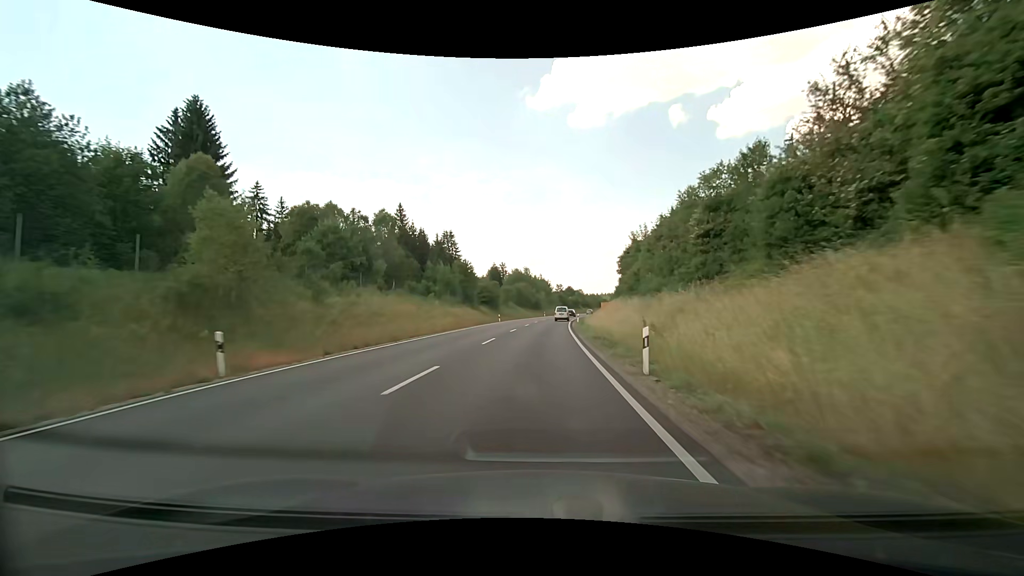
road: primary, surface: asphalt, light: Day
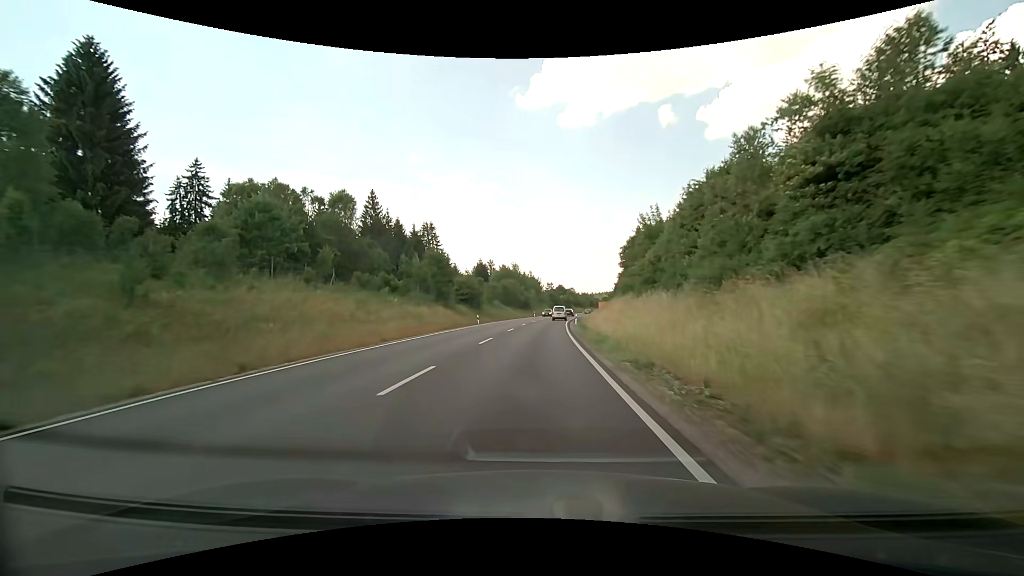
(+0.1, +12.1) m; +1°
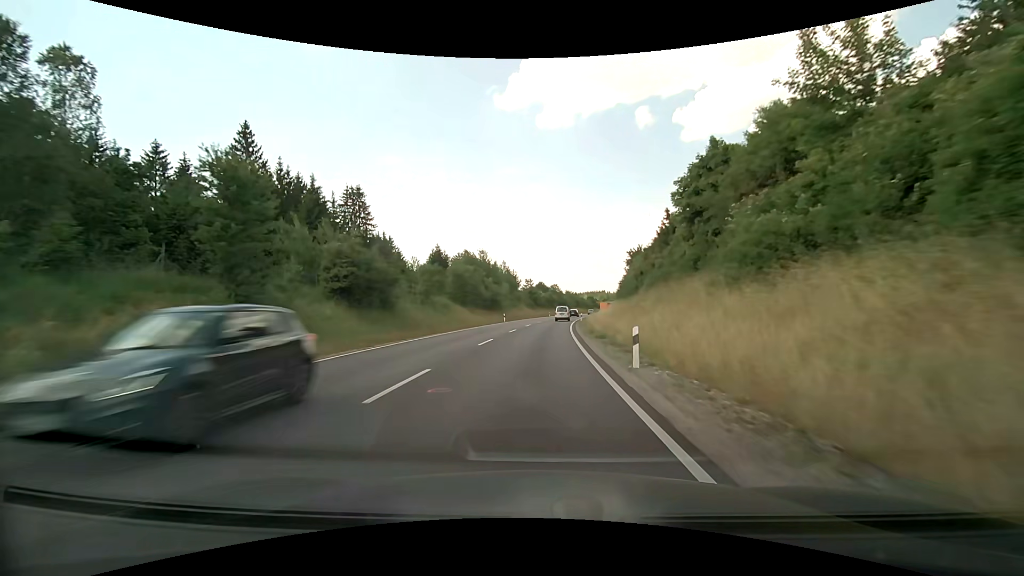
(+0.9, +36.8) m; +3°
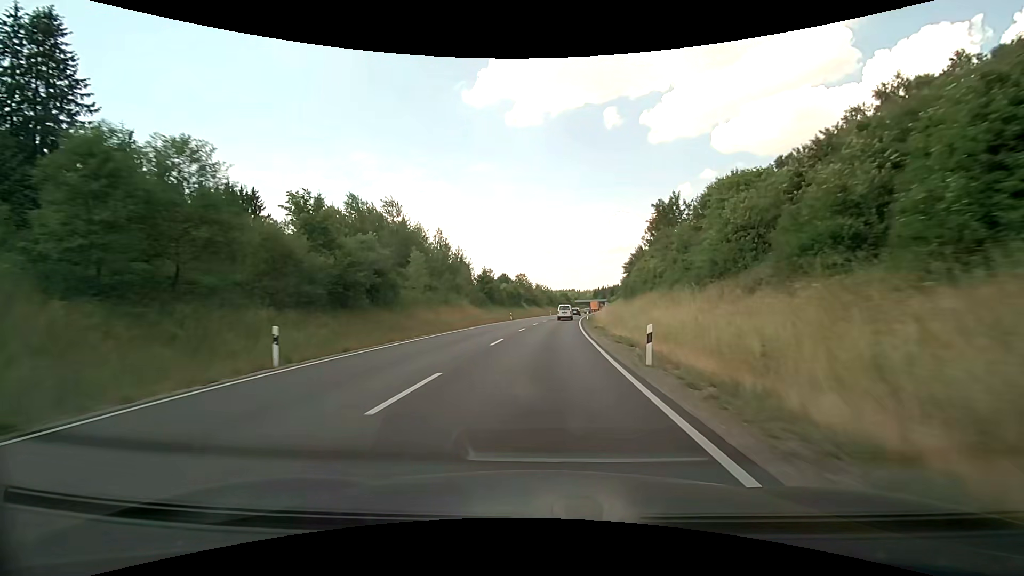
(+1.6, +49.2) m; +4°
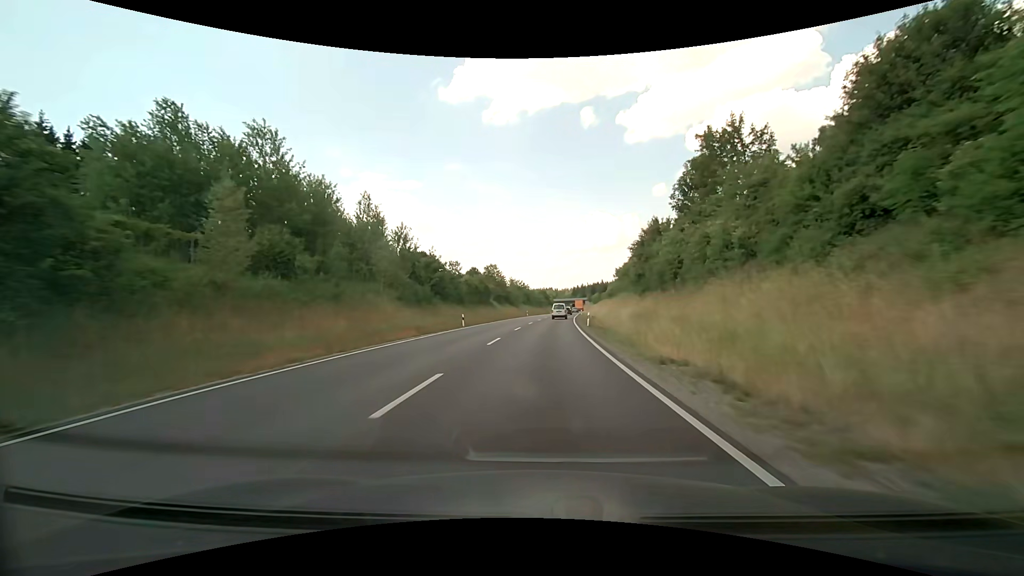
(+0.5, +24.3) m; +3°
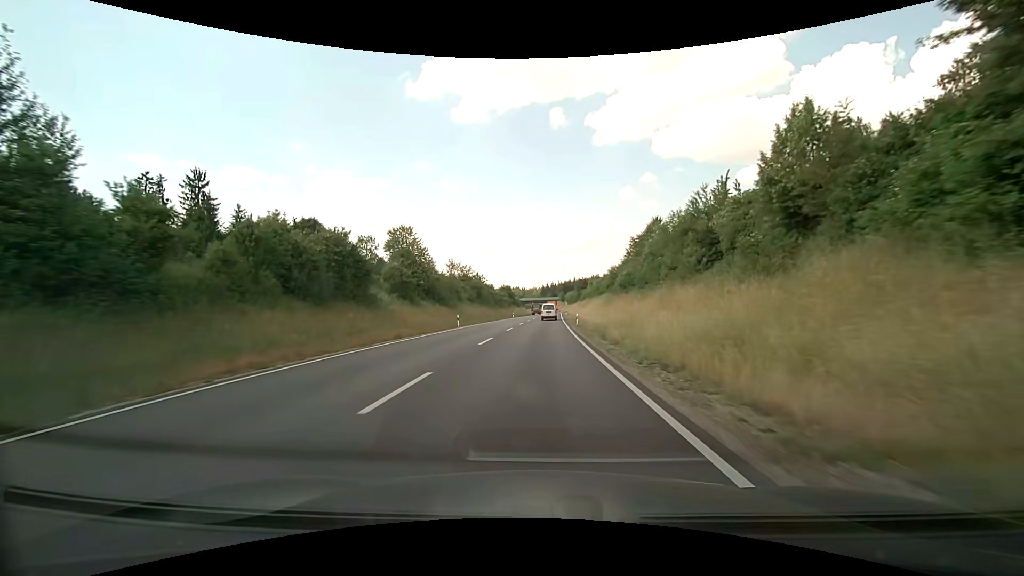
(+1.8, +47.9) m; +4°
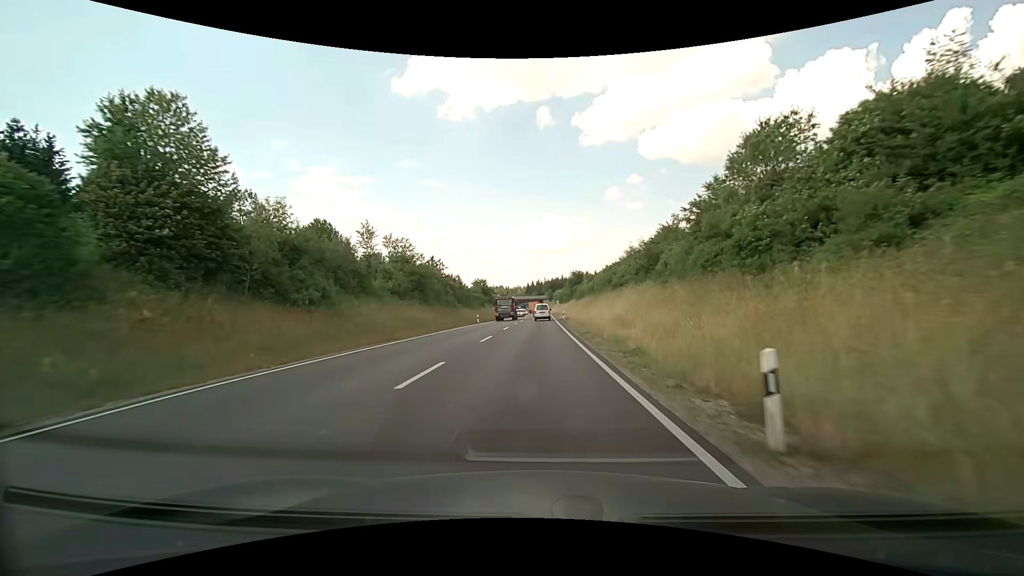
(+0.3, +34.1) m; +1°
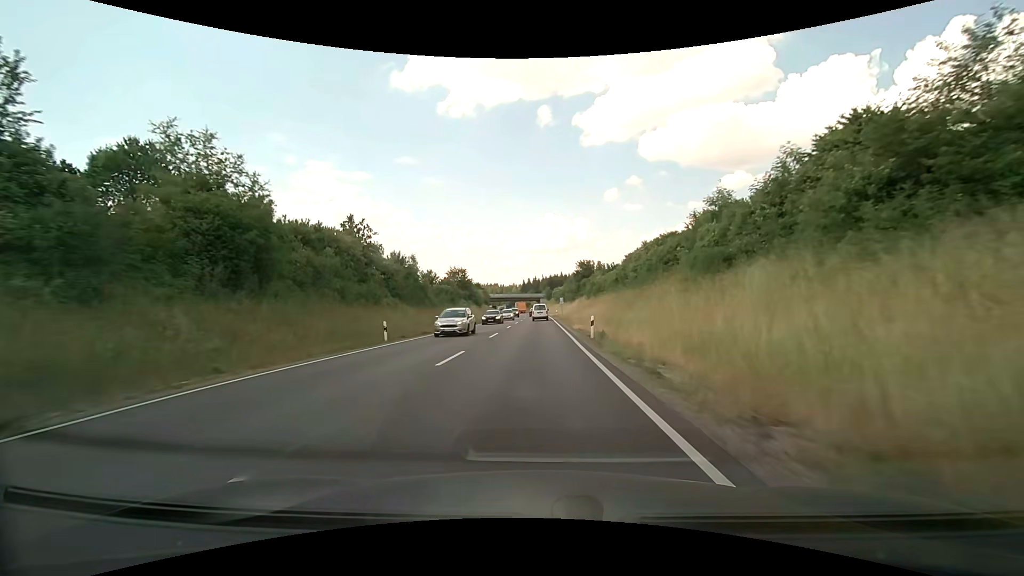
(+0.2, +32.5) m; 0°
(0, +10) (0, +20) (0, +30) (0, +40) (0, +50) (0, +60) (0, +70) (0, +80) (0, +90) (0, +100) m
